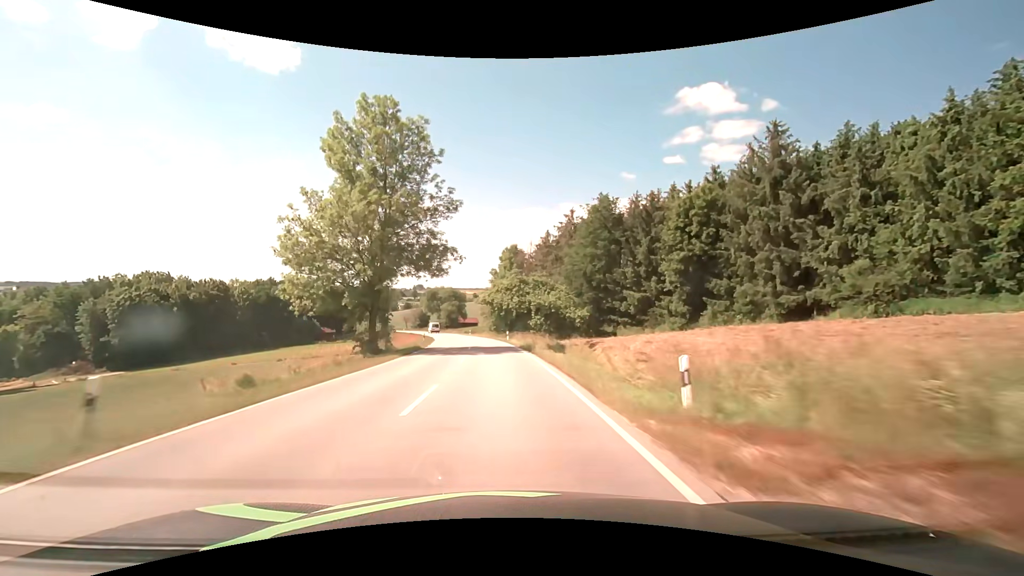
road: secondary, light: Day
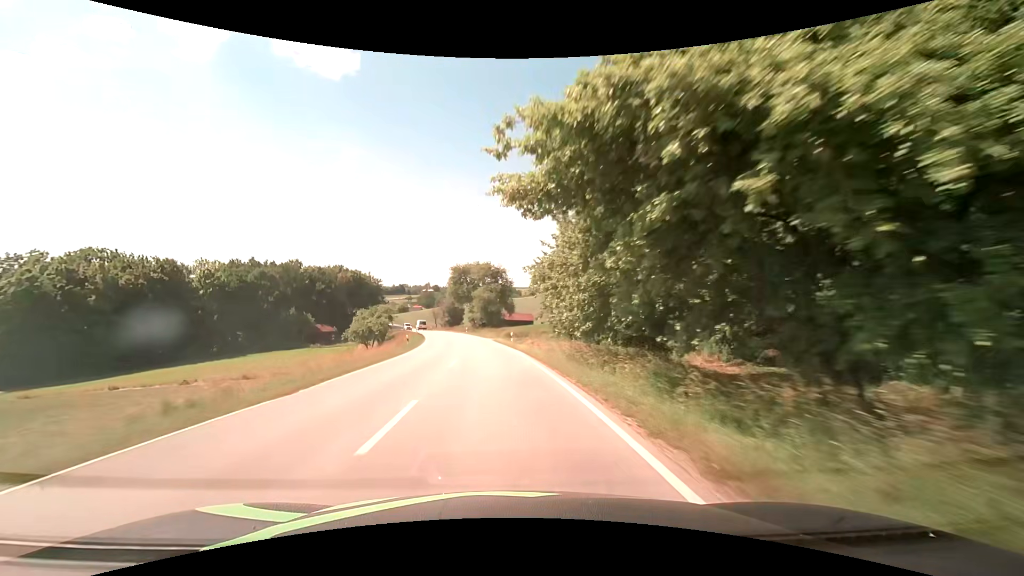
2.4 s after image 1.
(-2.2, +49.9) m; -6°
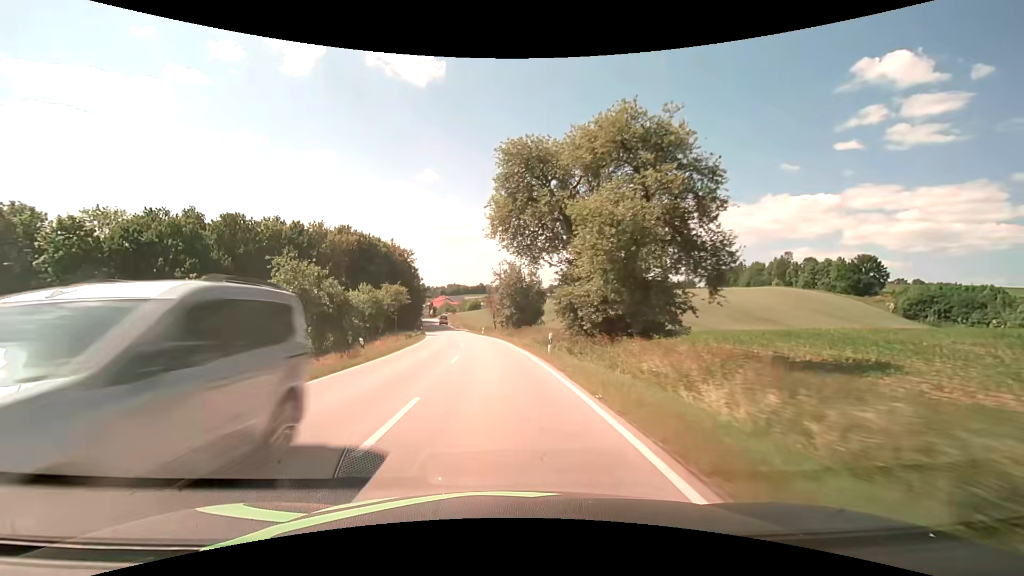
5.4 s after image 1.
(-4.7, +59.8) m; -9°
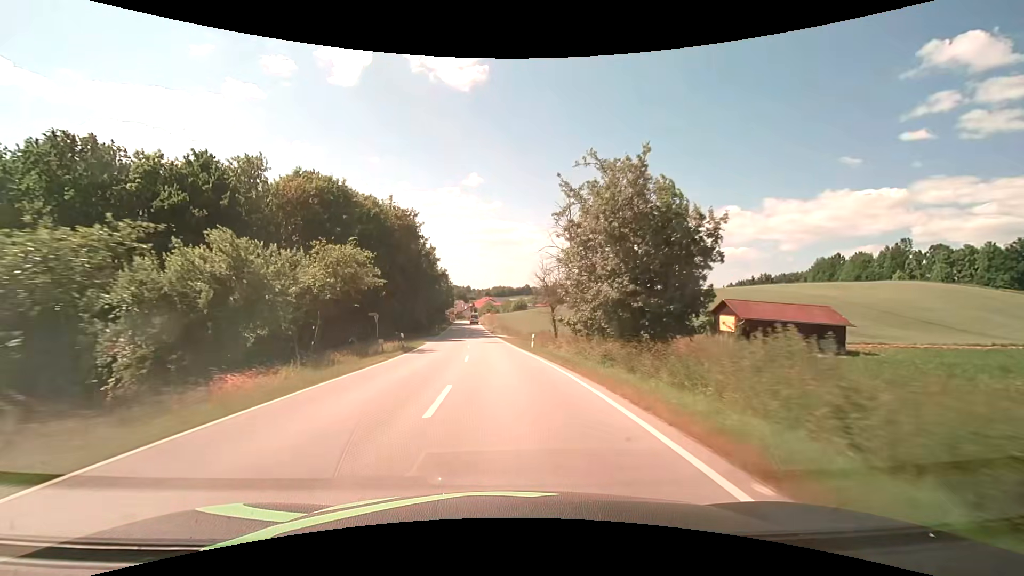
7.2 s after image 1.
(-1.9, +33.9) m; -6°
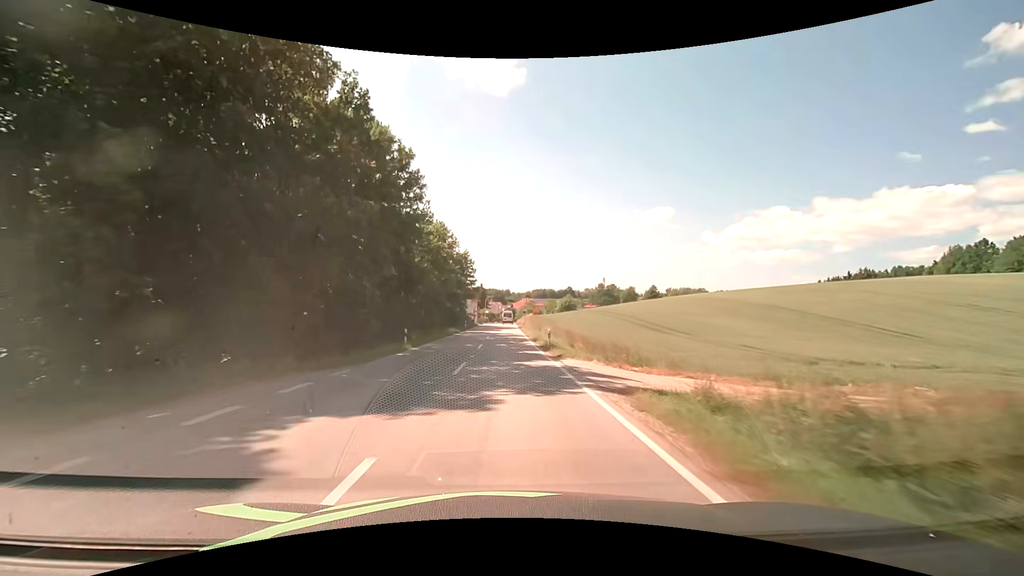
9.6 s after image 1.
(-1.7, +42.0) m; -5°
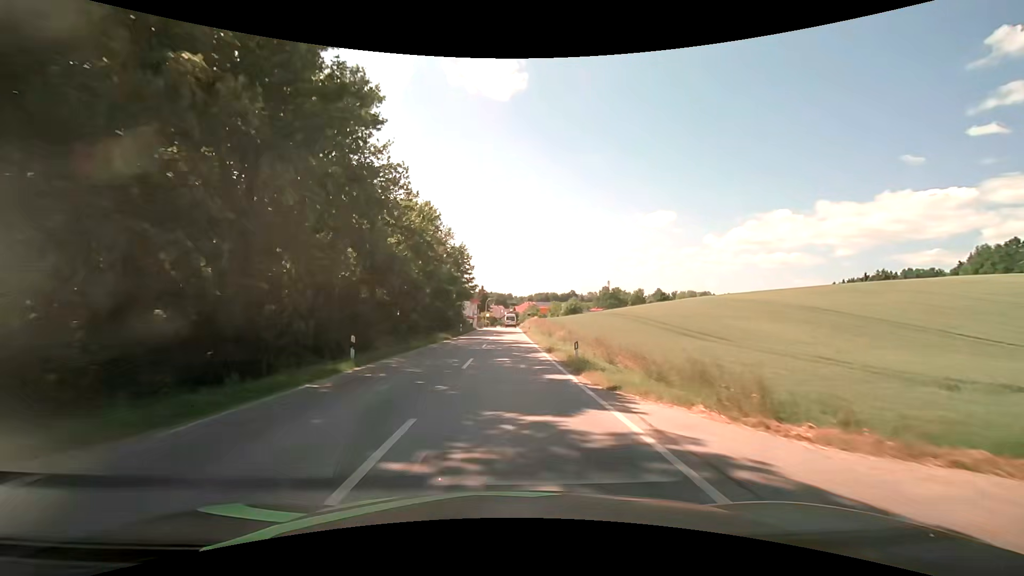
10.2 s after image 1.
(0.0, +9.8) m; 0°
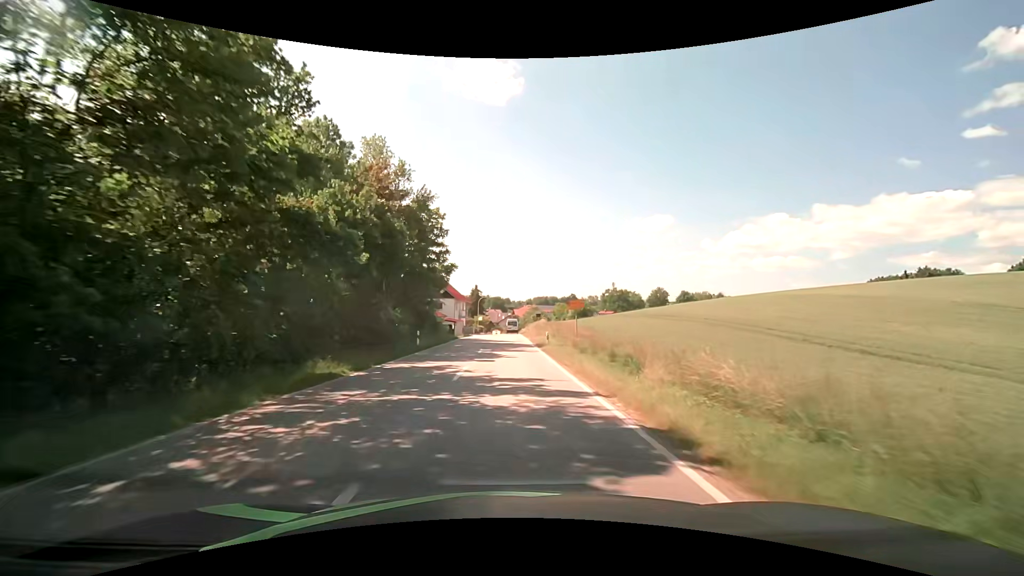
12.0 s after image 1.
(0.0, +26.6) m; 0°
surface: asphalt
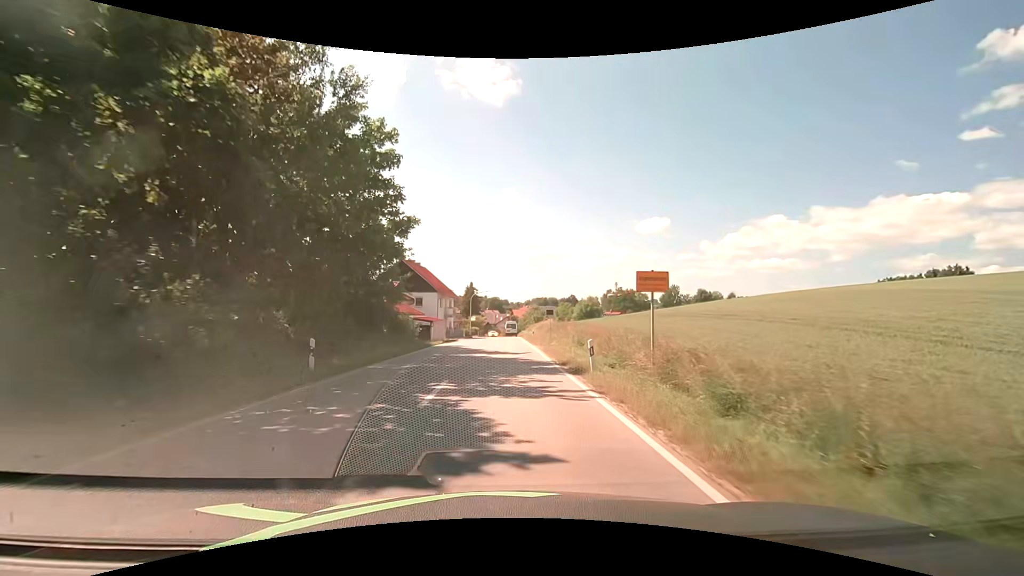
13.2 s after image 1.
(0.0, +15.9) m; 0°
(0, +10) (0, +20) (0, +30) (0, +40) (0, +50) (+1, +60) (+1, +70) (+1, +80) (+1, +90) (+1, +100) m
